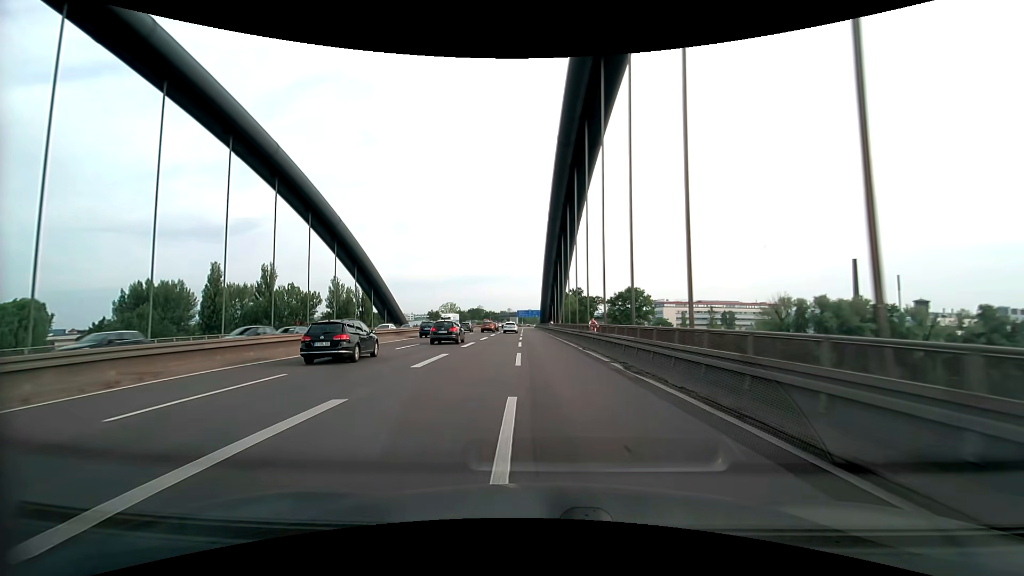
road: motorway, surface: asphalt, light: Day
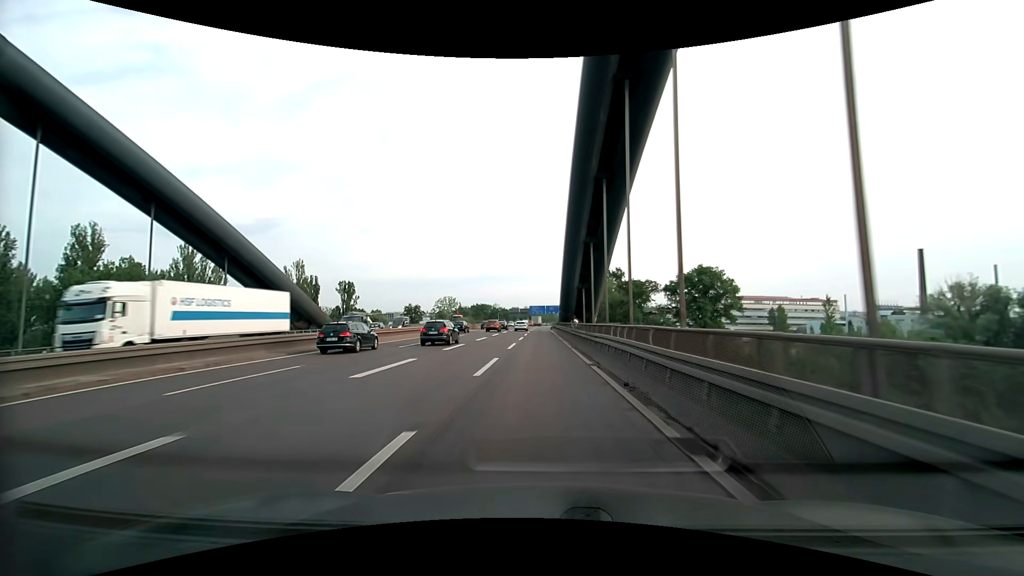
(-0.5, +51.4) m; -2°
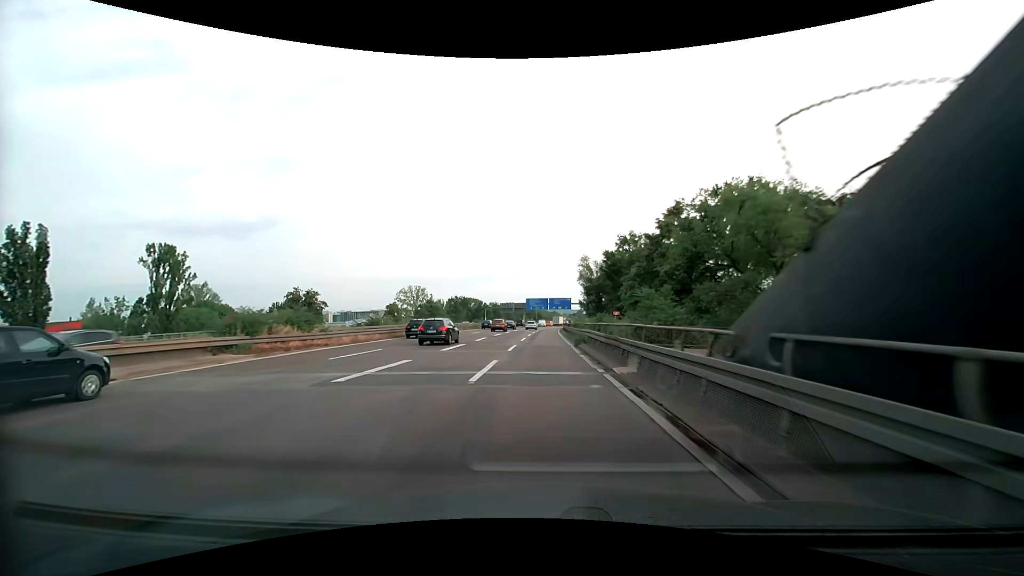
(-0.6, +64.2) m; -1°
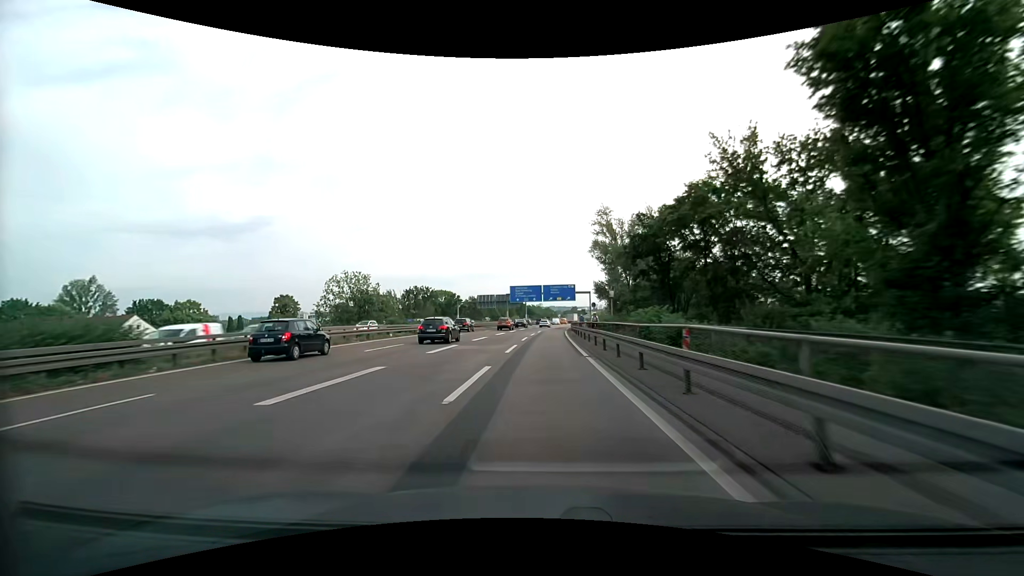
(+0.5, +50.2) m; +1°
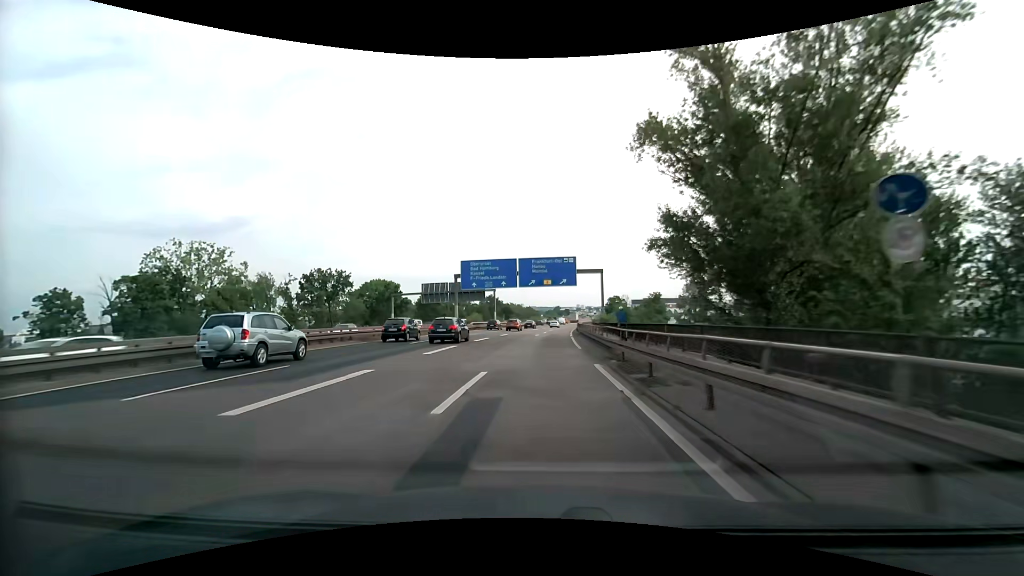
(+0.7, +49.3) m; +2°
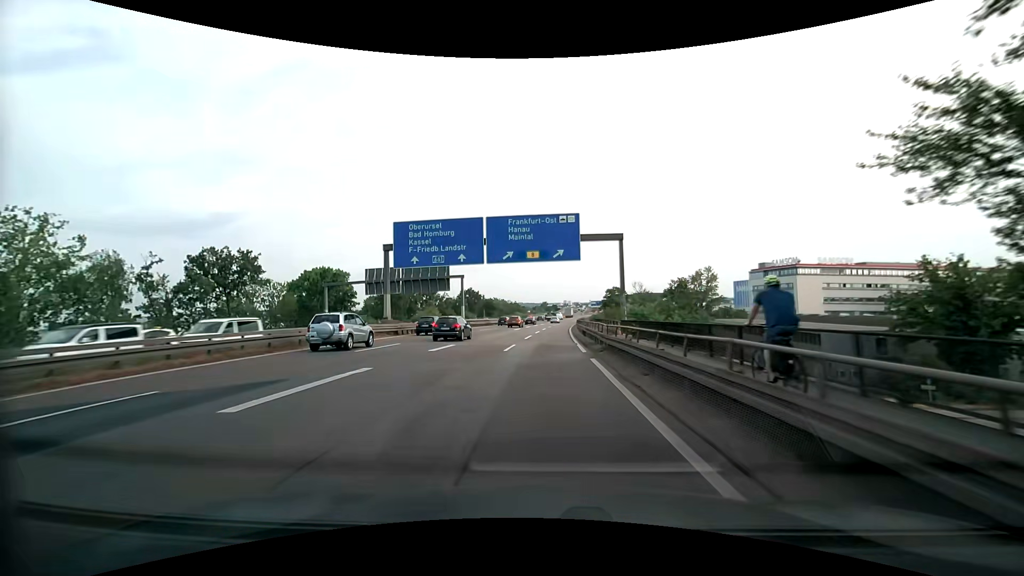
(+0.2, +24.3) m; +1°
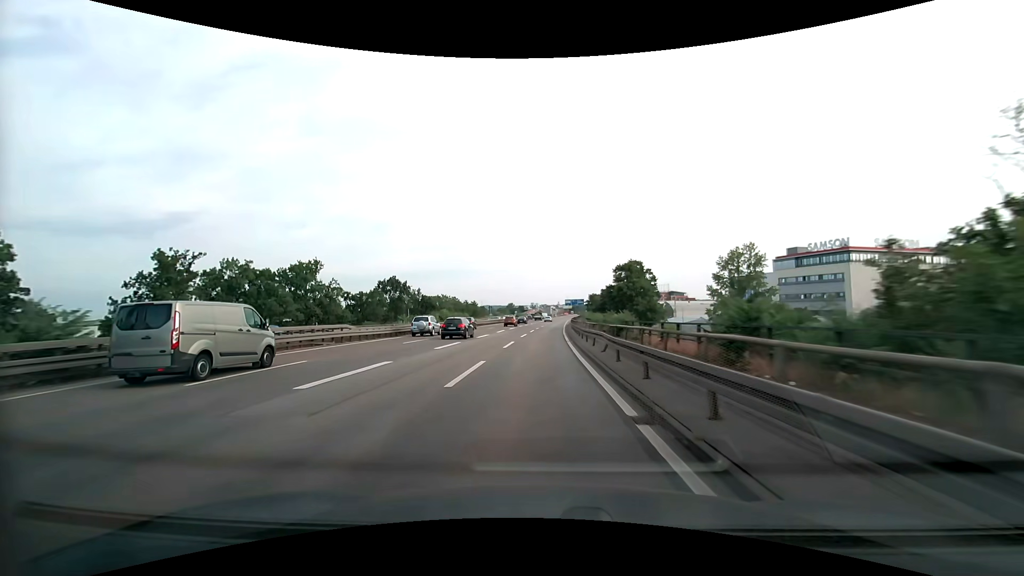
(+2.1, +59.9) m; +4°
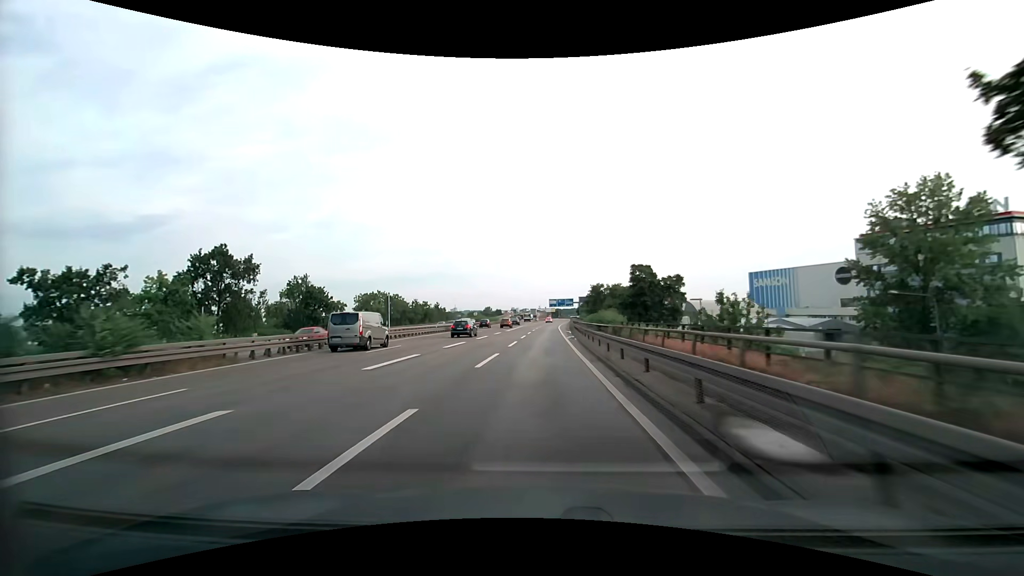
(+1.3, +58.9) m; +2°
(0, +10) (0, +20) (0, +30) (0, +40) (+1, +50) (+1, +60) (+1, +70) (+1, +80) (+2, +90) (+2, +100) m
